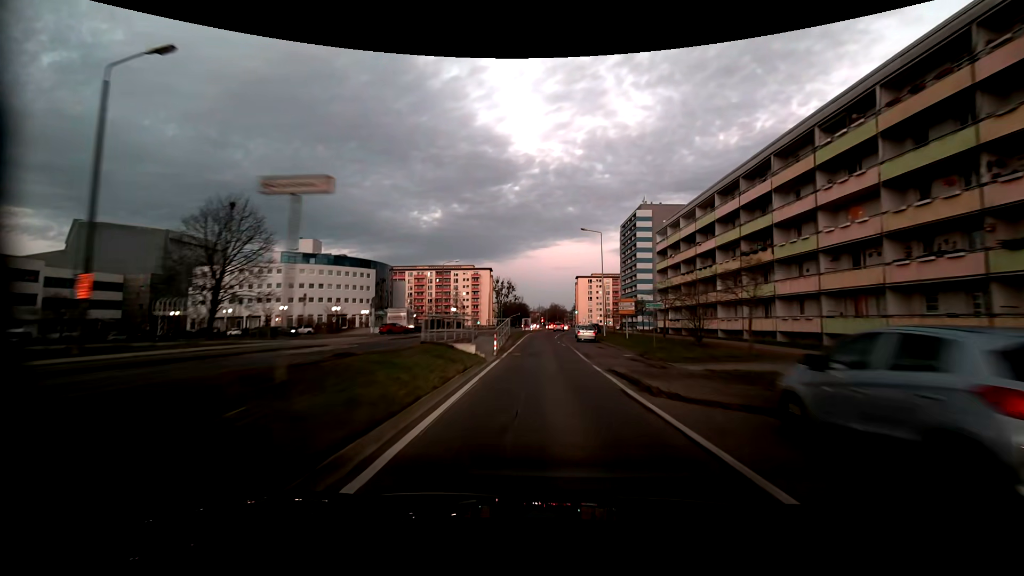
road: tertiary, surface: asphalt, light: Dusk
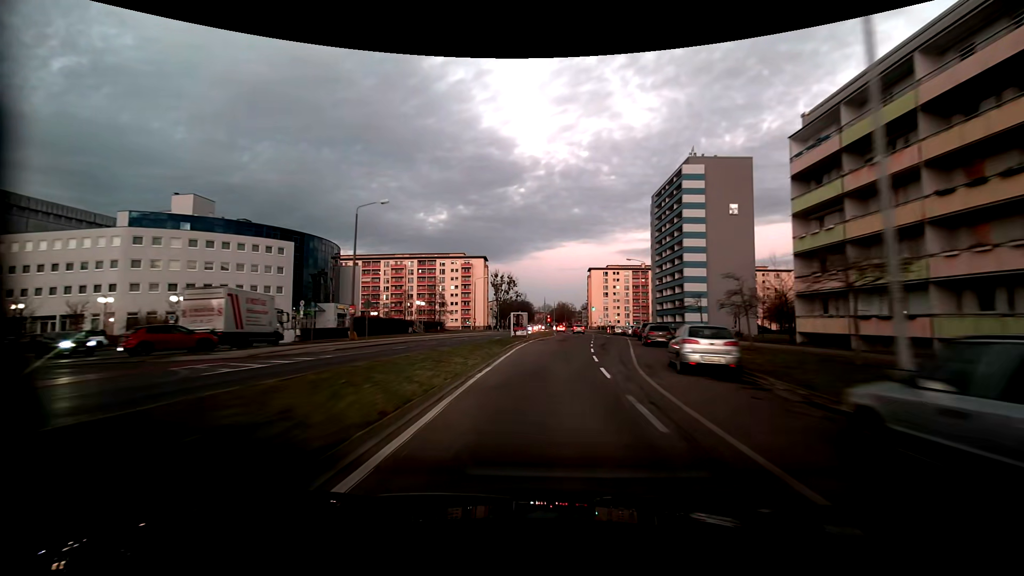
(-0.3, +39.7) m; -1°
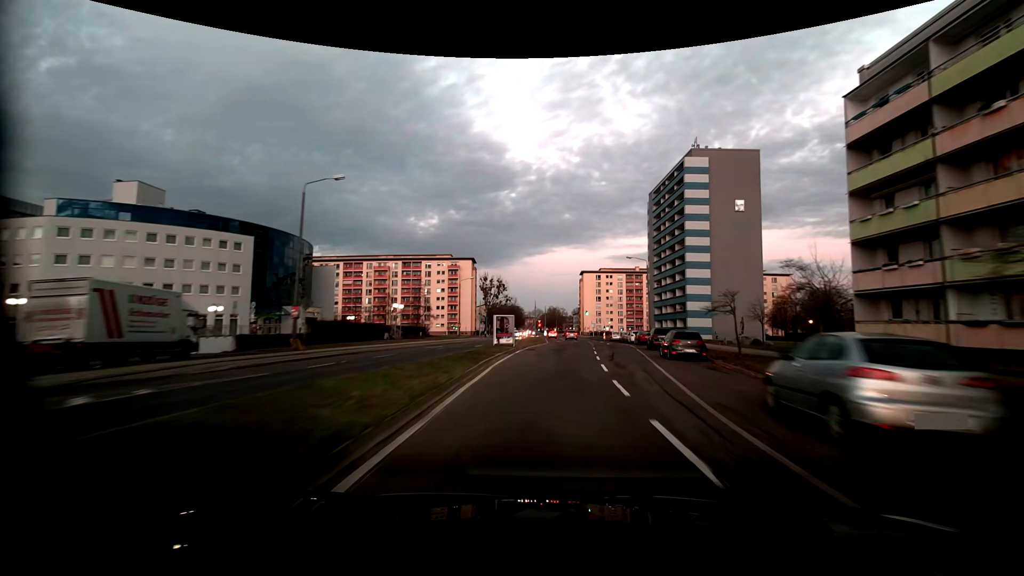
(+0.1, +8.0) m; +1°
(0, +10) (+1, +20) (+1, +30) (+2, +40) (+3, +50) (+4, +60) (+5, +70) (+5, +80) (+6, +90) (+6, +100) m
